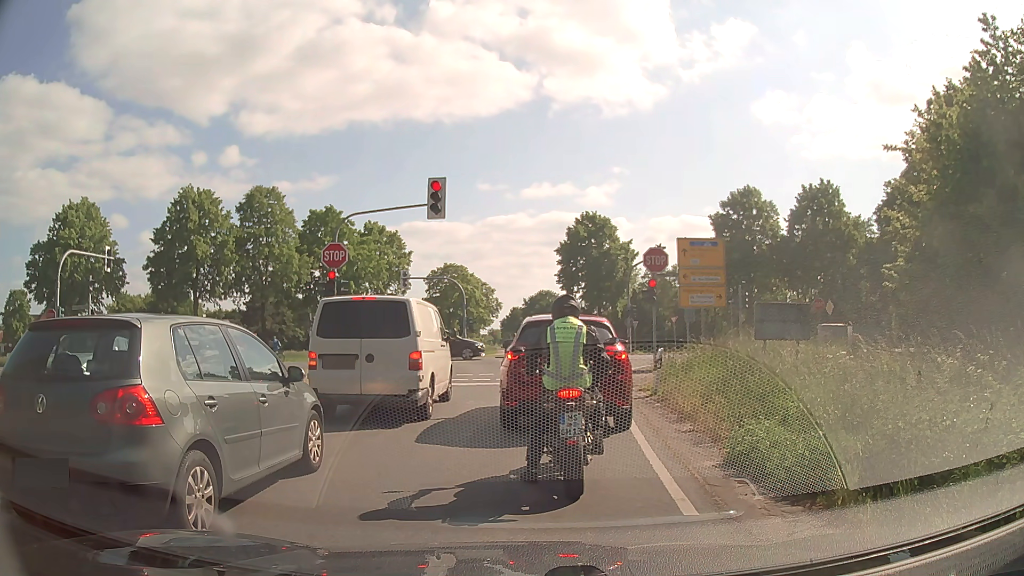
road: secondary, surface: asphalt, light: Day
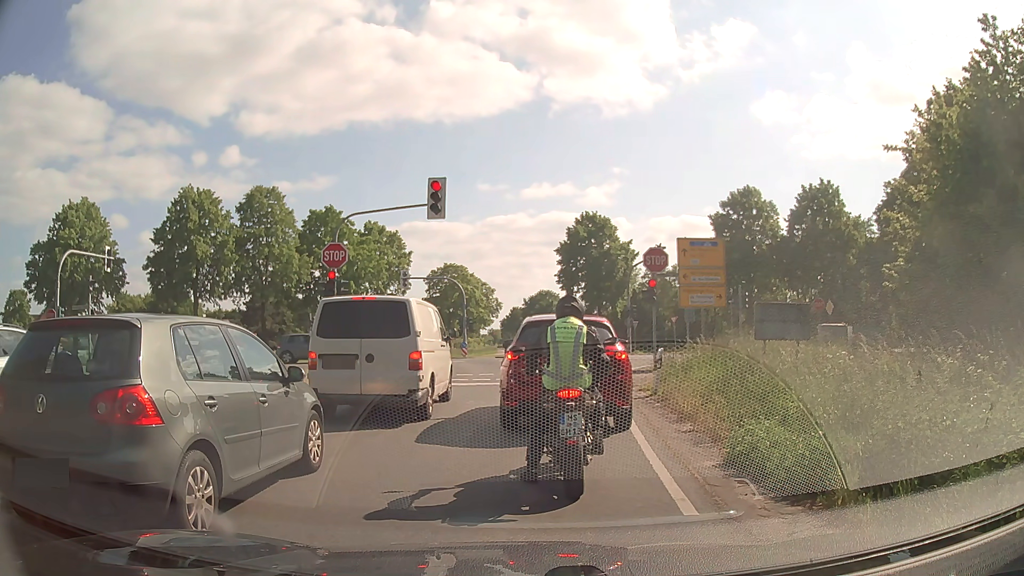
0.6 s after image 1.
(0.0, 0.0) m; 0°
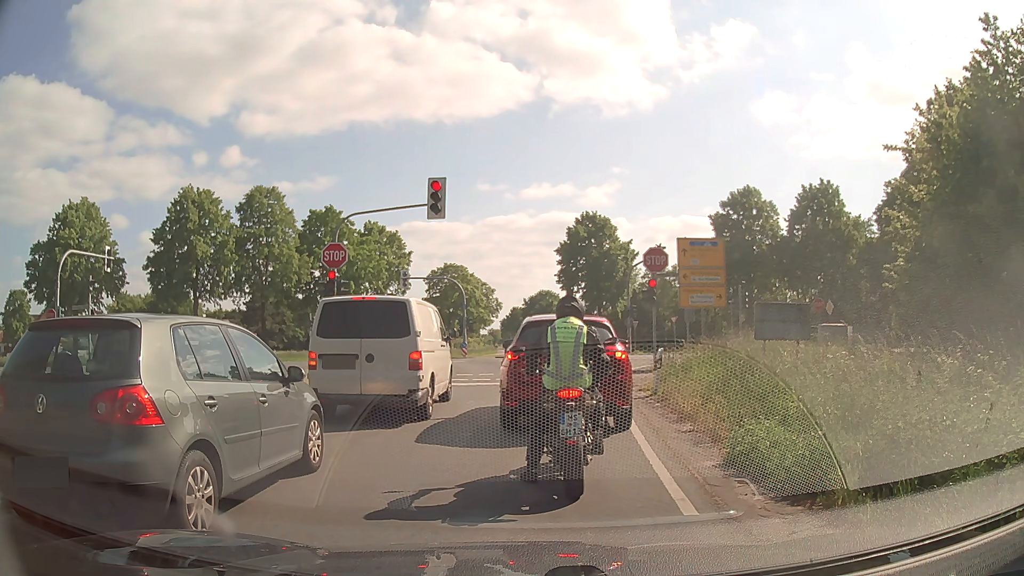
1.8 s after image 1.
(0.0, 0.0) m; 0°
(0, +10) (+1, +20) (+2, +30) (+2, +40) (+2, +50) (+2, +60) (+2, +70) (+3, +80) (+3, +90) (+4, +100) m
